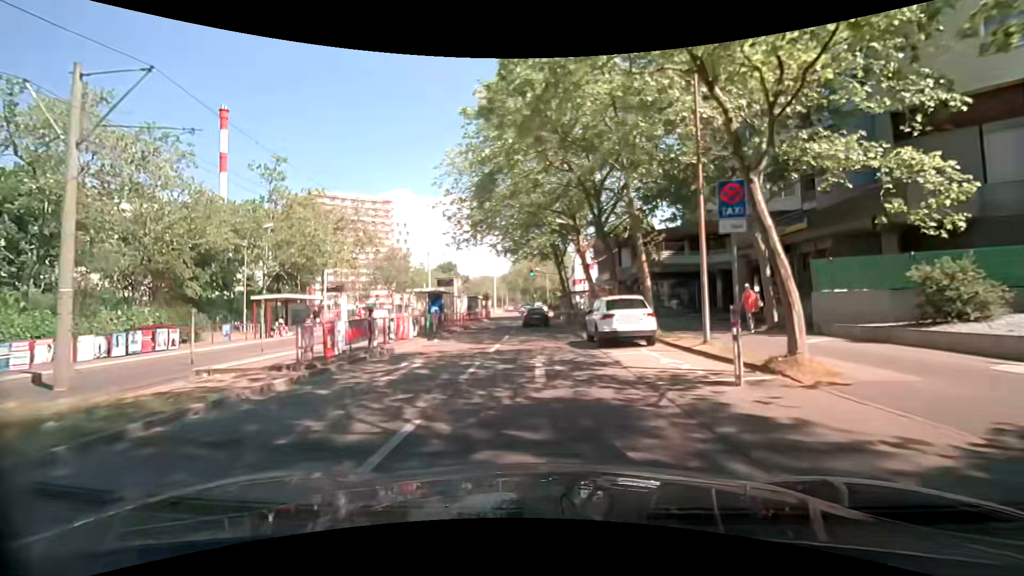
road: tertiary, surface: asphalt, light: Day
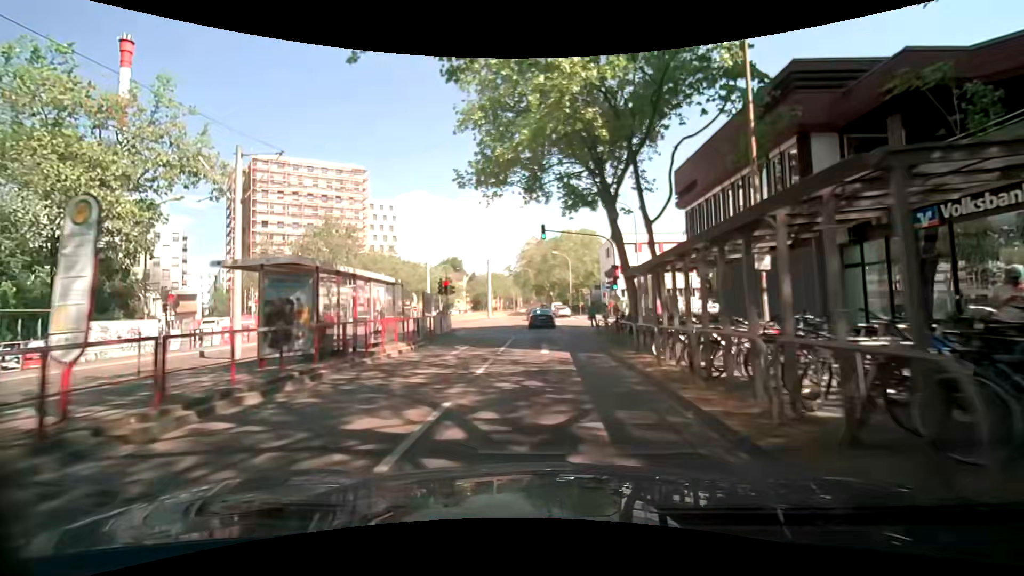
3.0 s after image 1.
(-0.1, +34.6) m; -1°
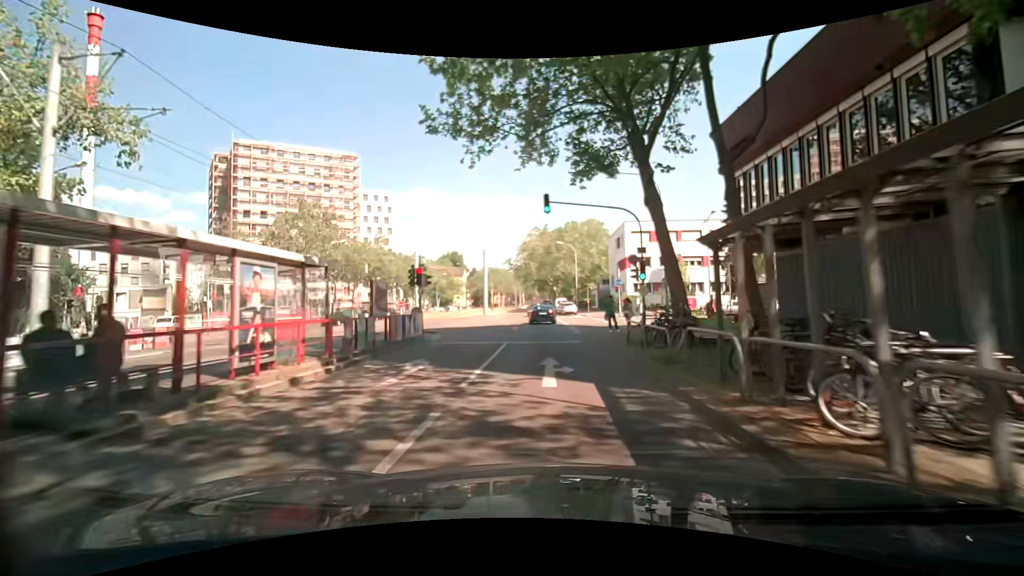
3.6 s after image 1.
(0.0, +7.0) m; -1°
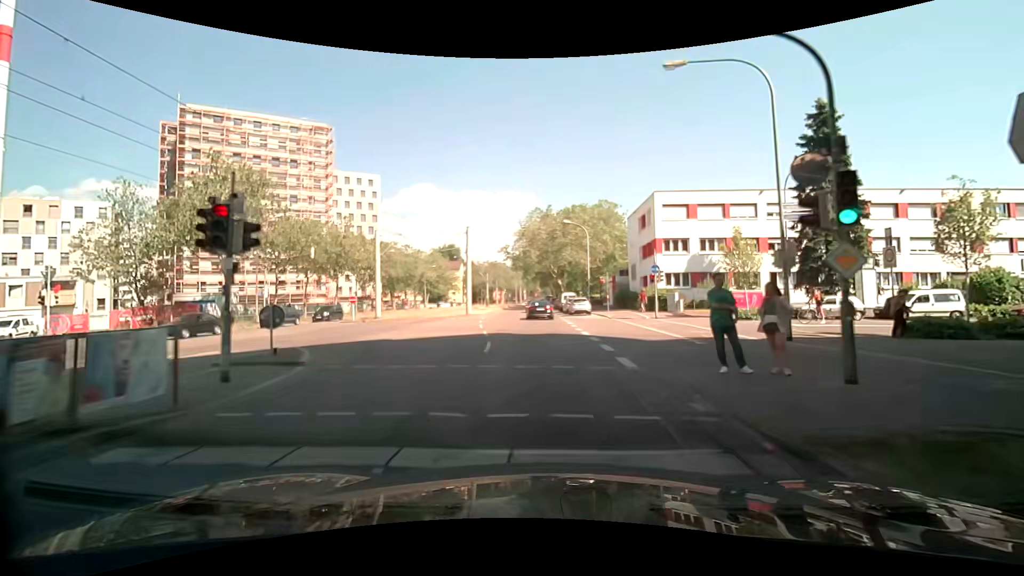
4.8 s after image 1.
(0.0, +14.1) m; 0°
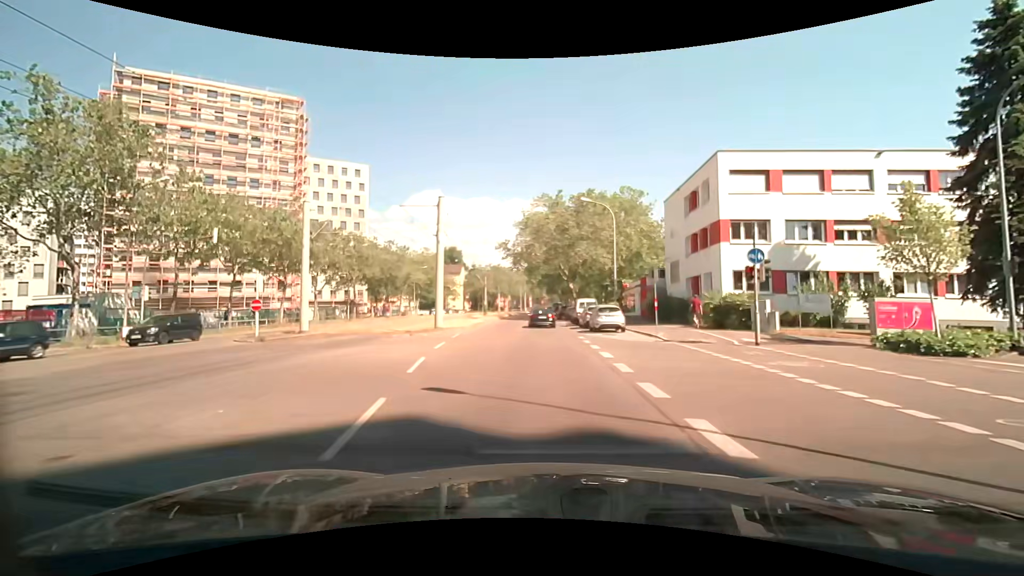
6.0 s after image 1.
(-0.1, +14.2) m; 0°
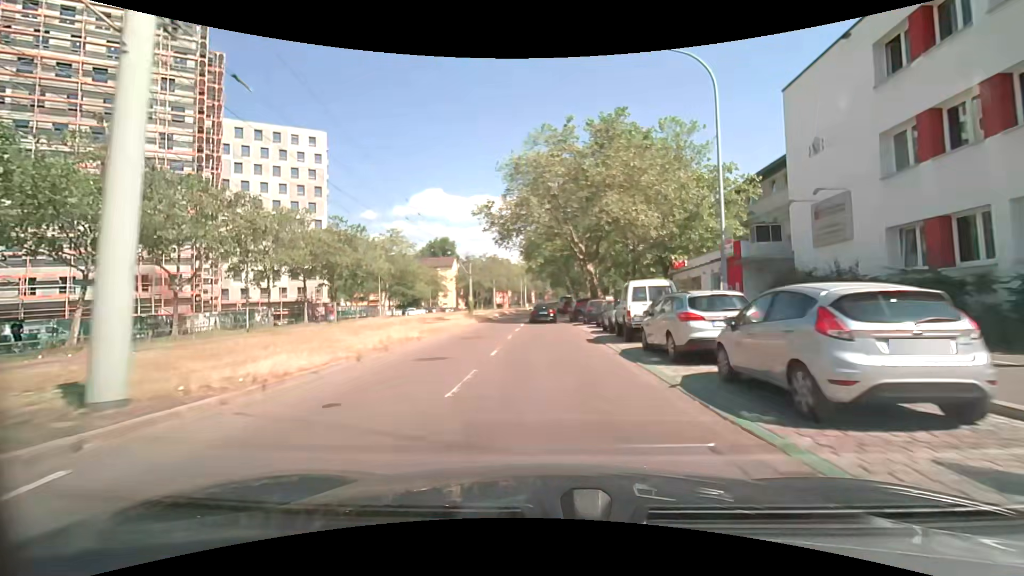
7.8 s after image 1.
(-0.1, +21.3) m; 0°
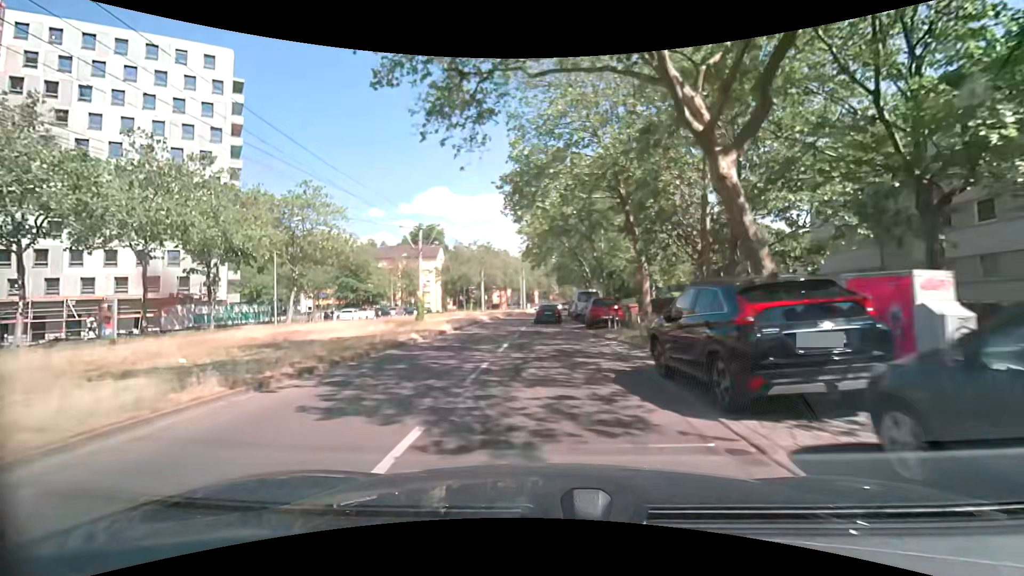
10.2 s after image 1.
(-0.2, +28.5) m; -1°
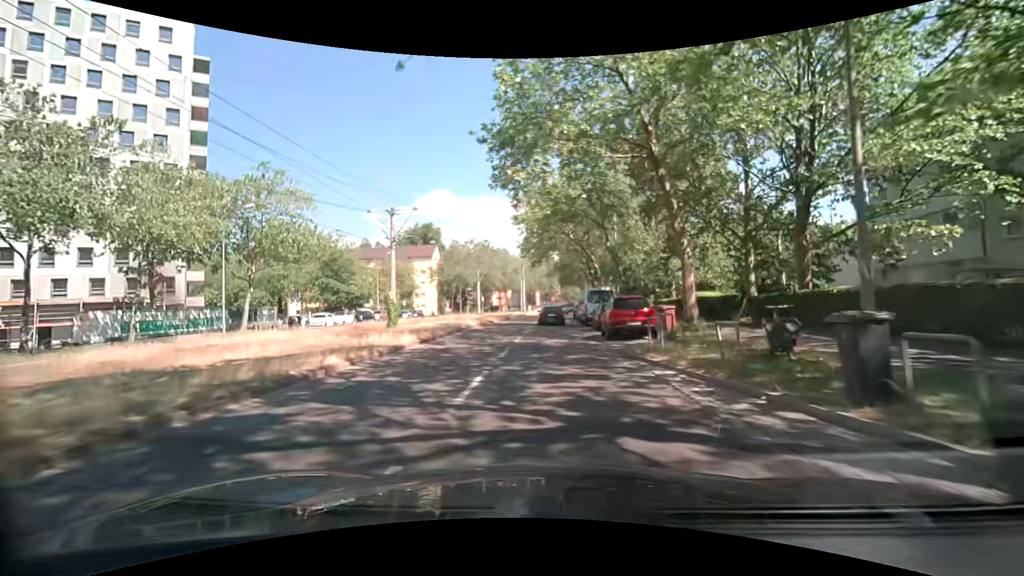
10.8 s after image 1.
(0.0, +7.2) m; 0°
(0, +10) (0, +20) (0, +30) (0, +40) (0, +50) (+1, +60) (+2, +70) (+3, +80) (+4, +90) (+5, +100) m
